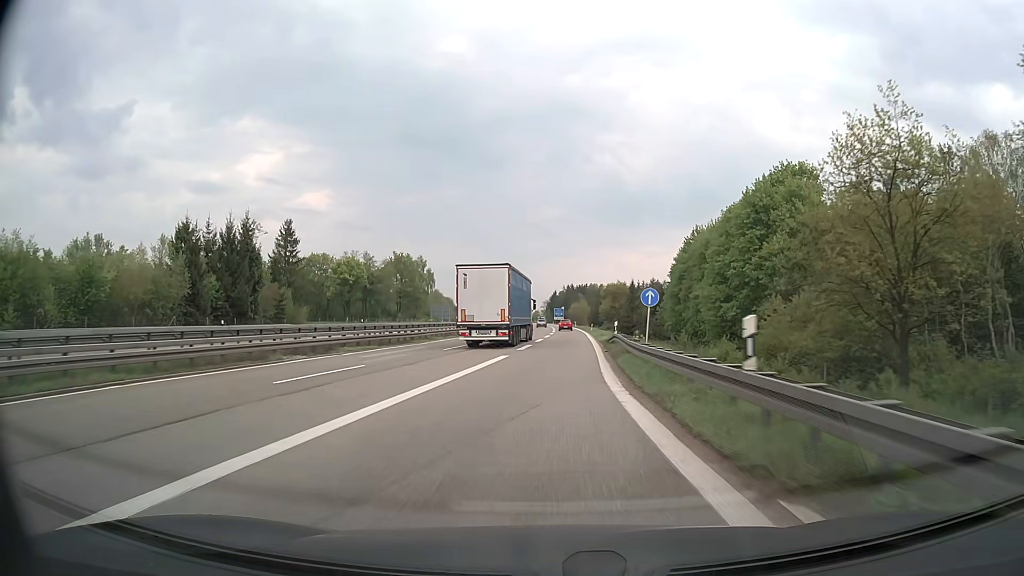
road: motorway_link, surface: asphalt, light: Day
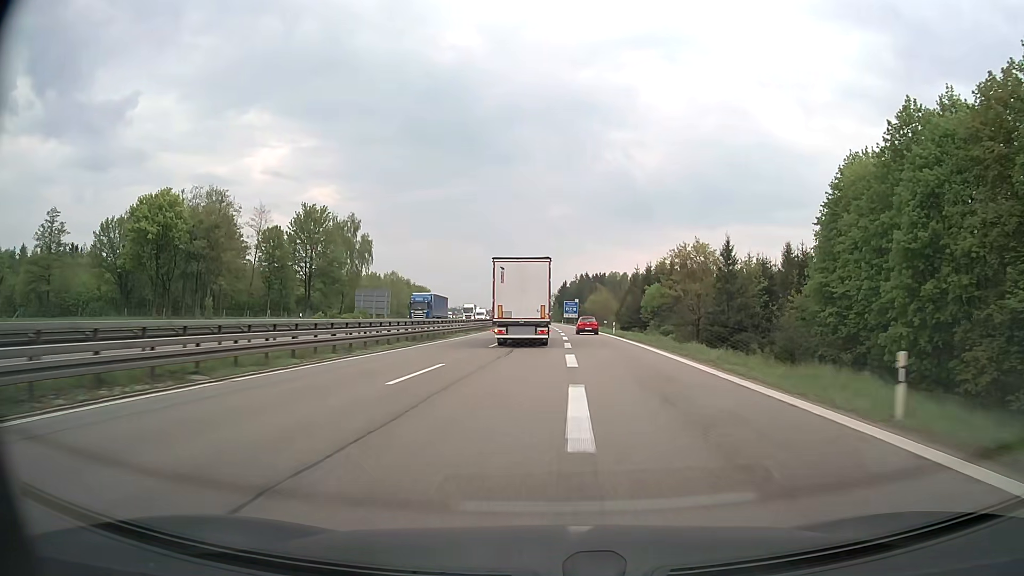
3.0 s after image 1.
(+0.3, +72.7) m; -1°
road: motorway
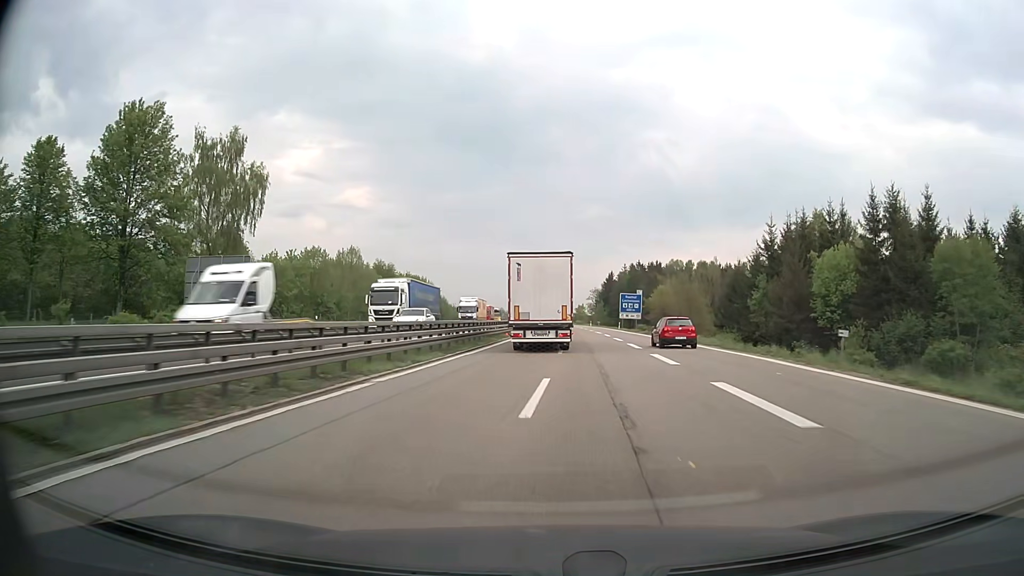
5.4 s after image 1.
(-1.4, +58.6) m; -3°
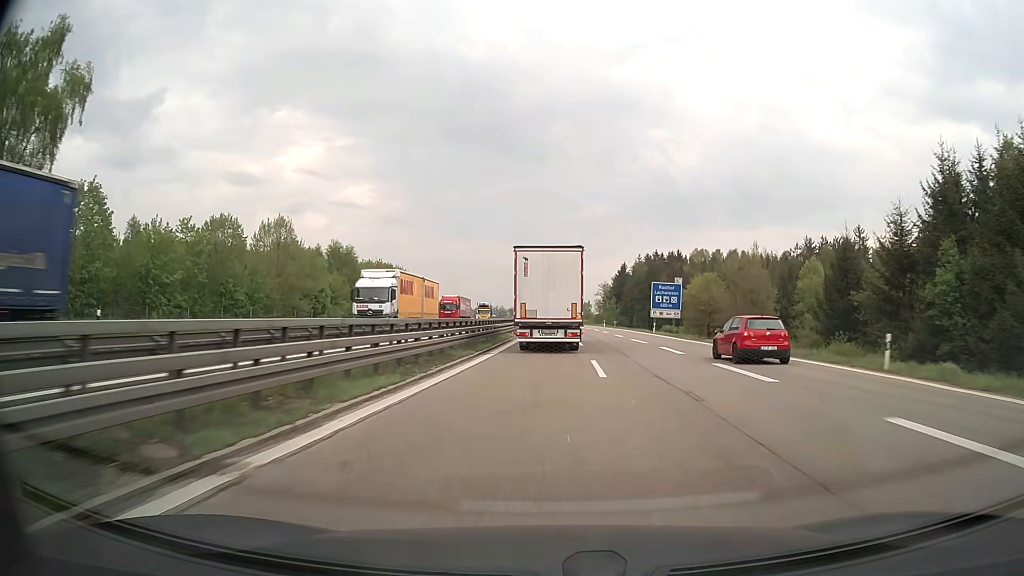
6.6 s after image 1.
(-0.2, +29.6) m; 0°
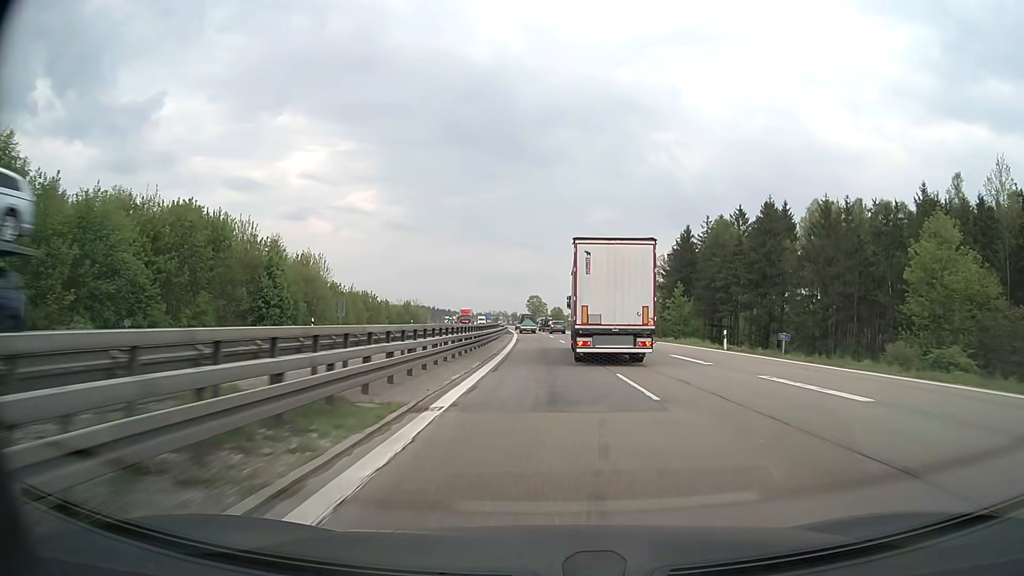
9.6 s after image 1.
(0.0, +75.8) m; -1°
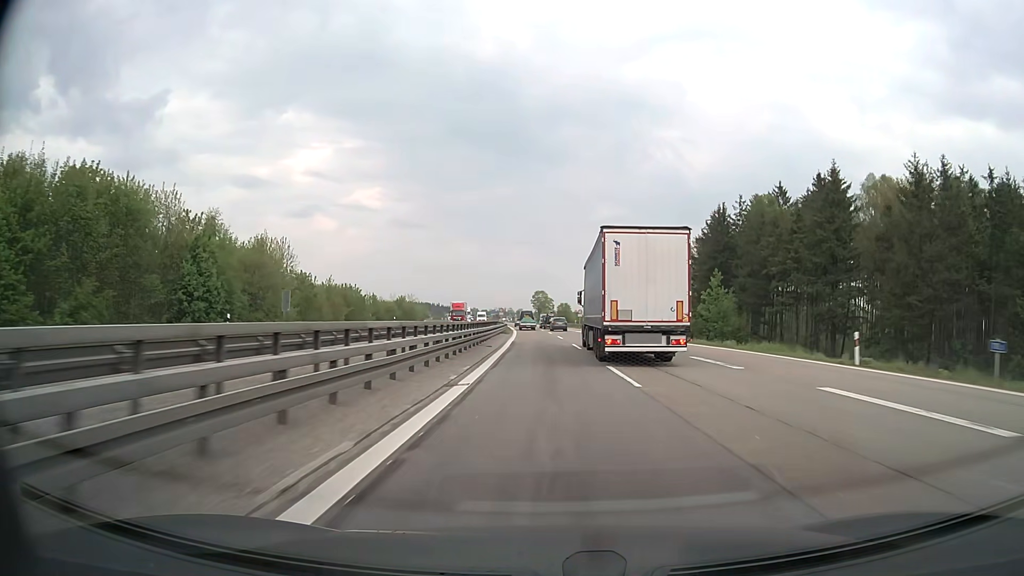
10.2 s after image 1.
(-0.1, +16.1) m; 0°
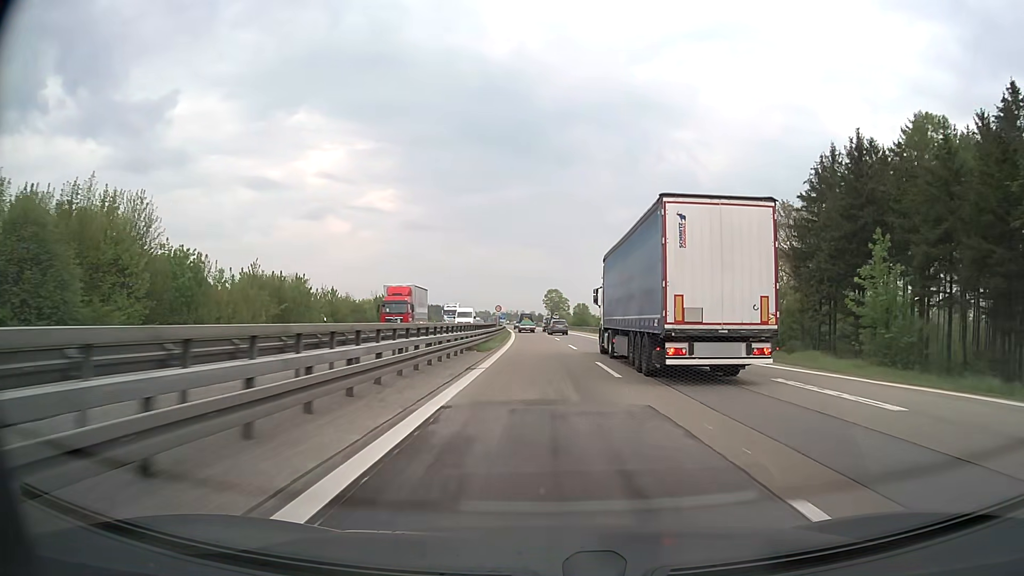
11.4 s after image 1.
(-0.3, +33.4) m; -1°
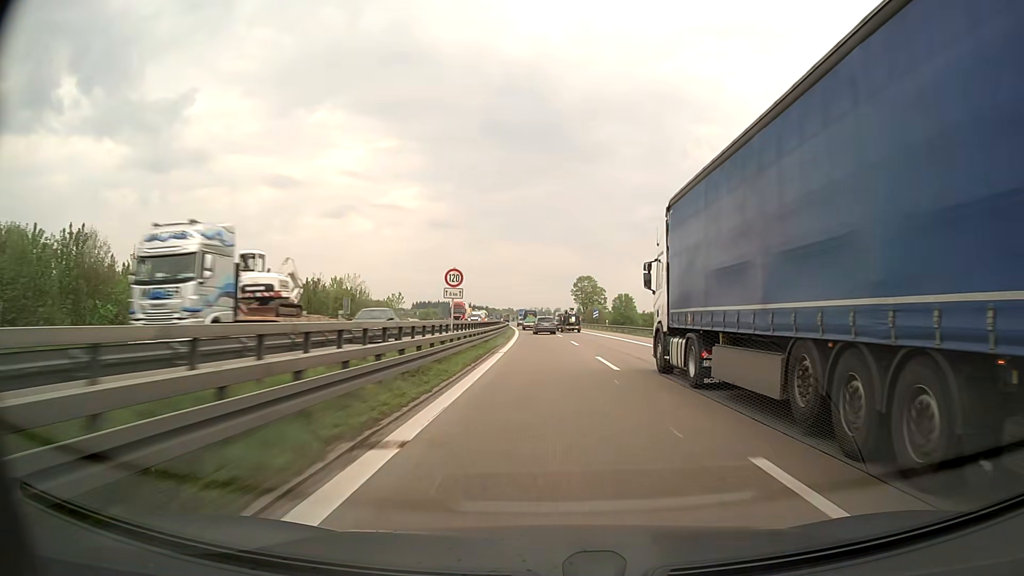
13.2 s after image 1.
(-1.1, +52.7) m; -2°
(0, +10) (0, +20) (0, +30) (0, +40) (-1, +50) (-1, +60) (-1, +70) (-2, +80) (-2, +90) (-3, +100) m
